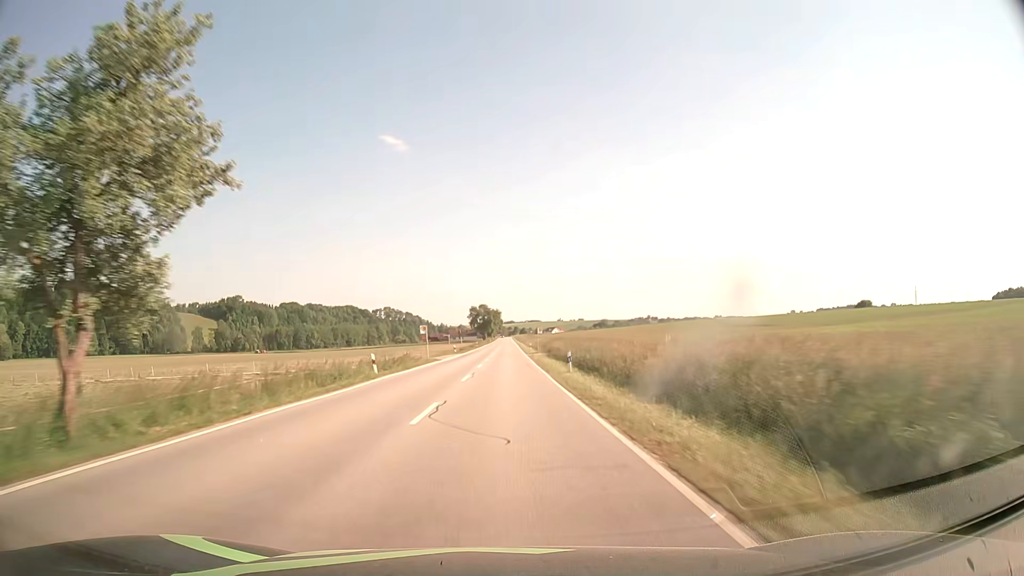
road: secondary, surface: asphalt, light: Day
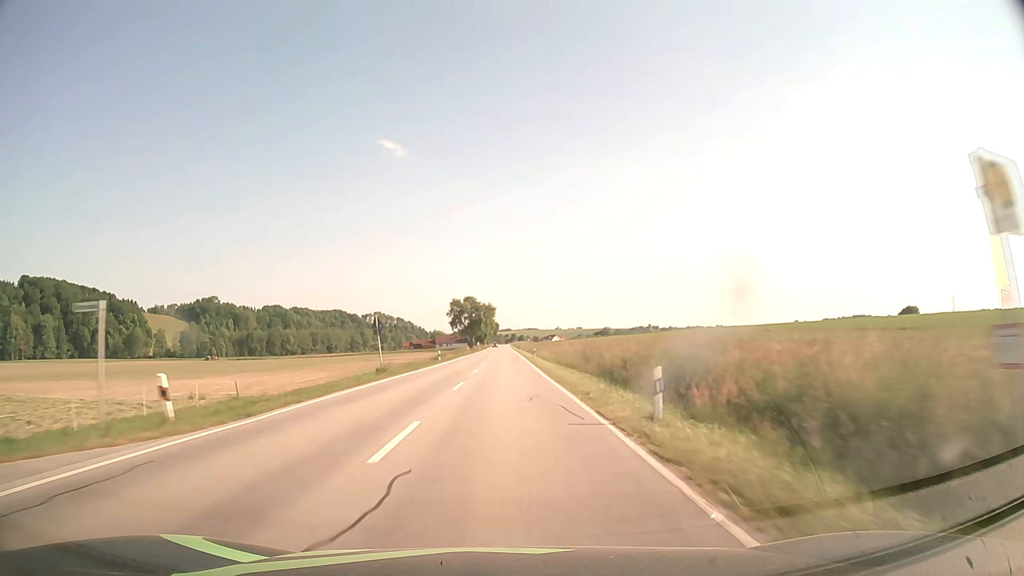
(+0.1, +63.4) m; 0°
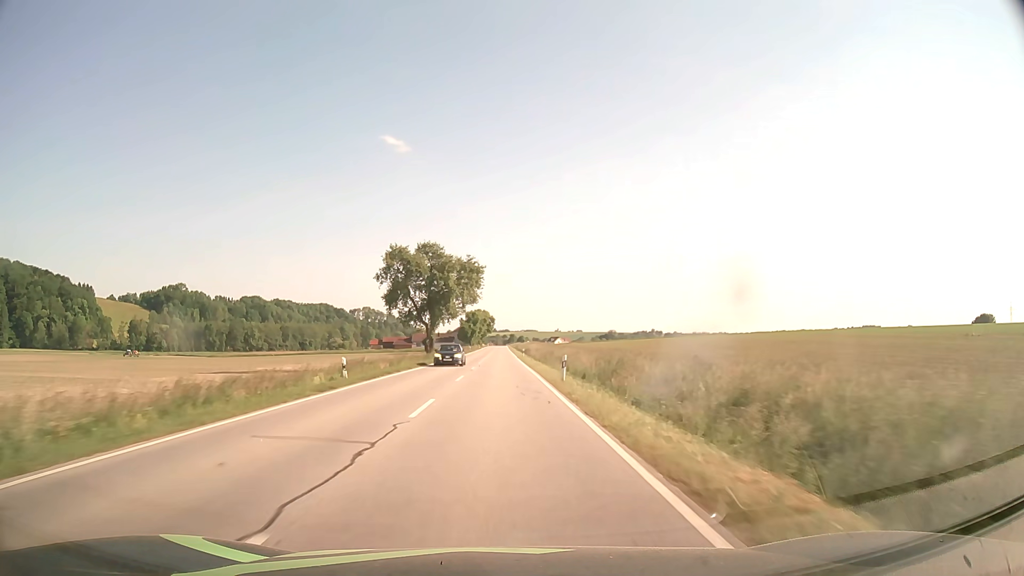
(+0.1, +78.9) m; 0°
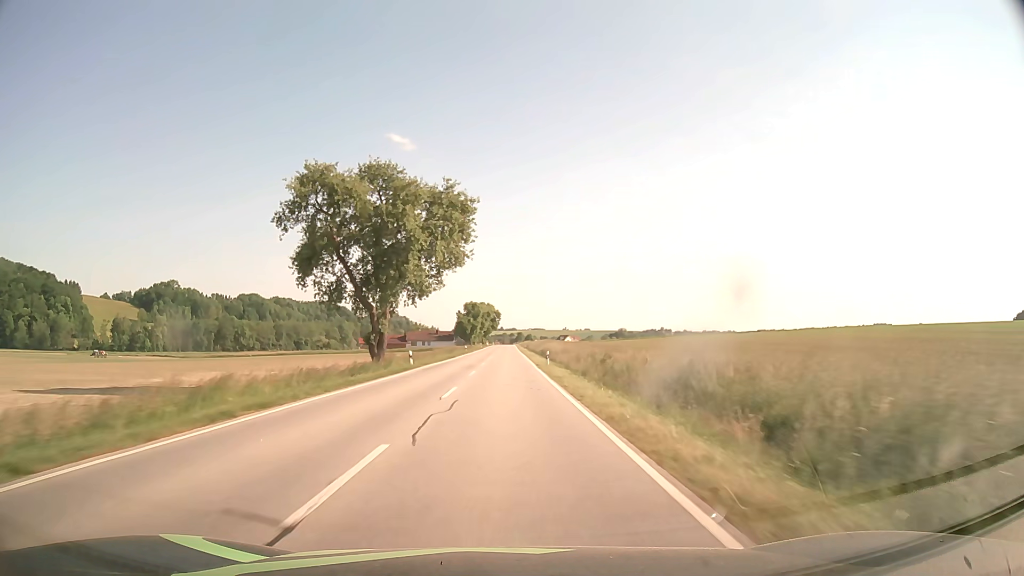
(-0.1, +31.6) m; -1°
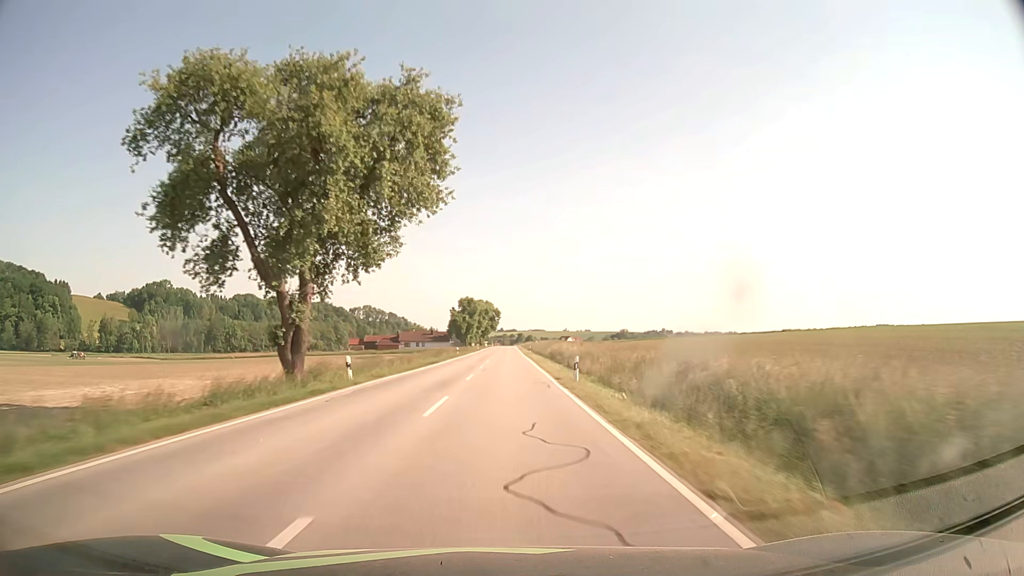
(0.0, +15.8) m; 0°
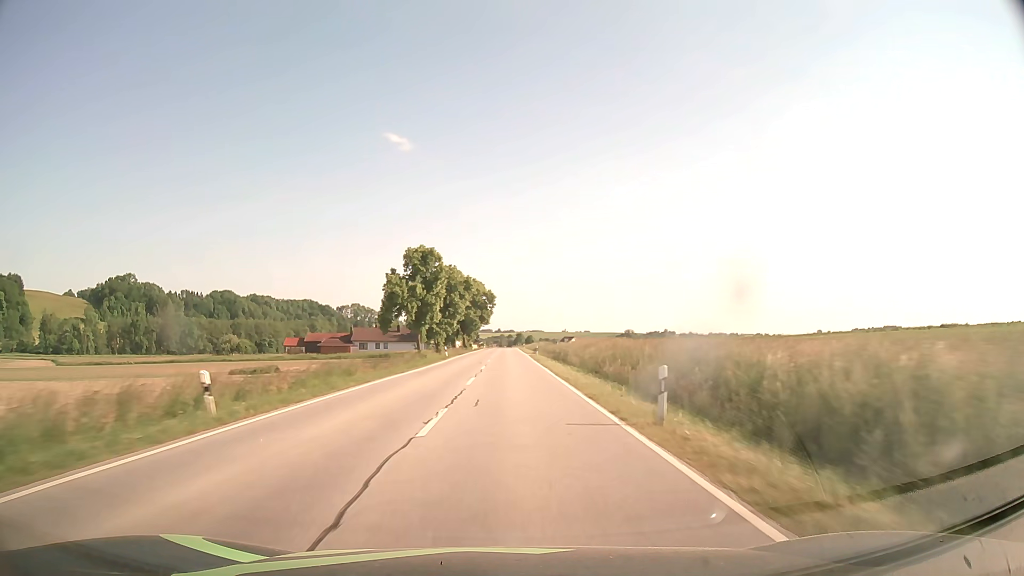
(0.0, +63.2) m; 0°
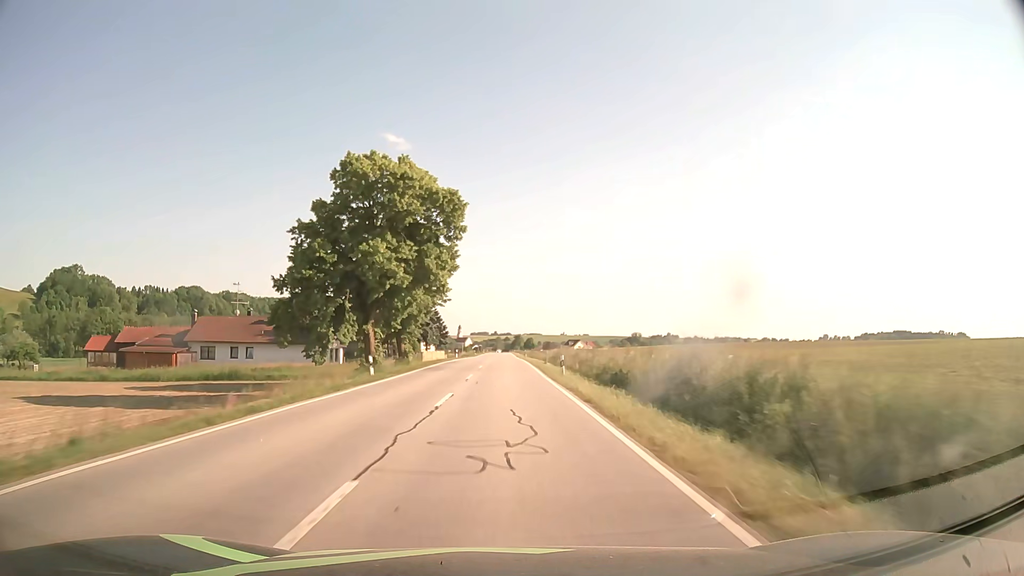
(+0.5, +78.9) m; 0°
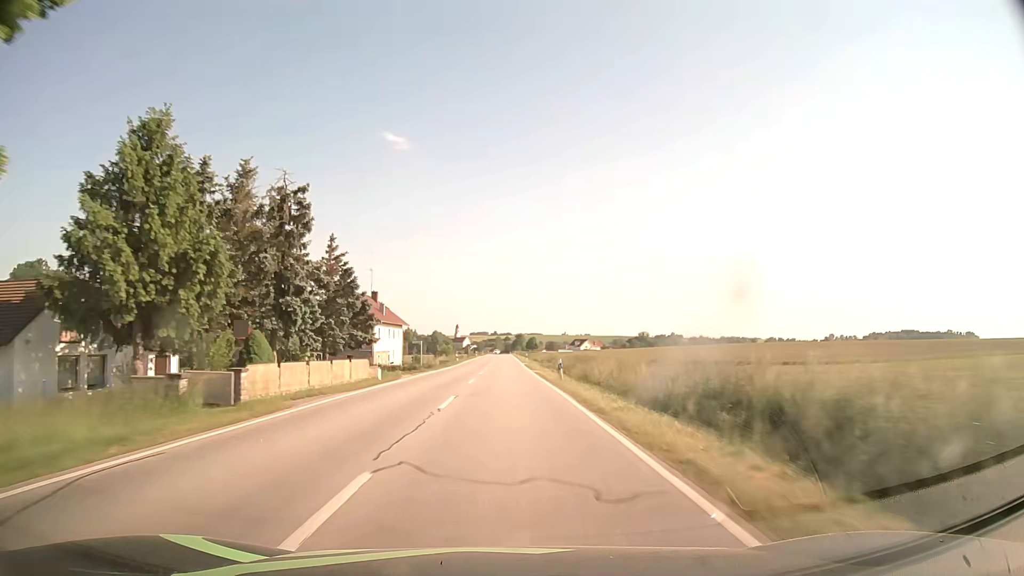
(-0.1, +47.4) m; 0°
(0, +10) (0, +20) (0, +30) (0, +40) (0, +50) (0, +60) (0, +70) (0, +80) (0, +90) (0, +100) m
